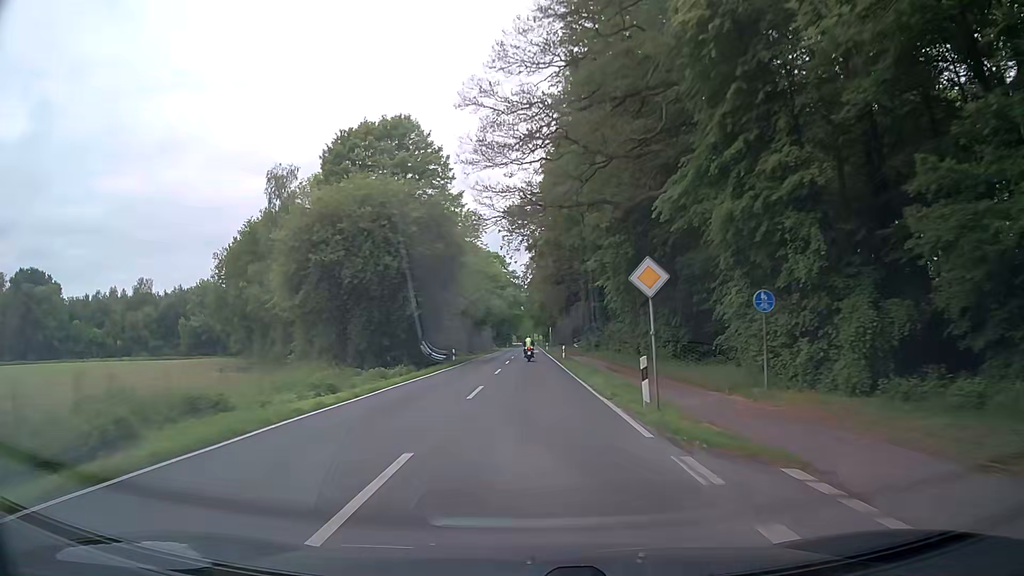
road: secondary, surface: asphalt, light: Day
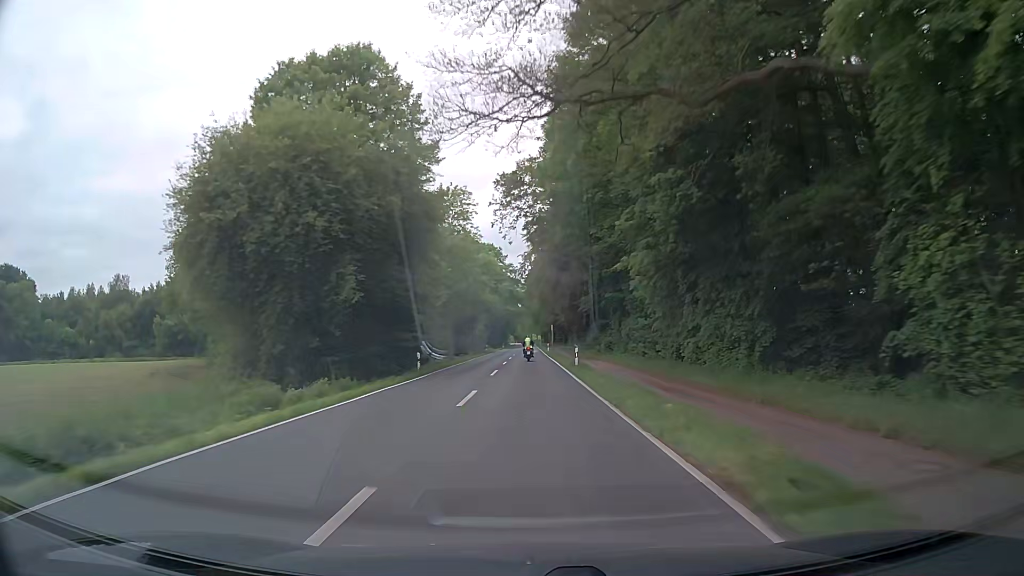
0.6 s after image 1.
(0.0, +14.0) m; 0°
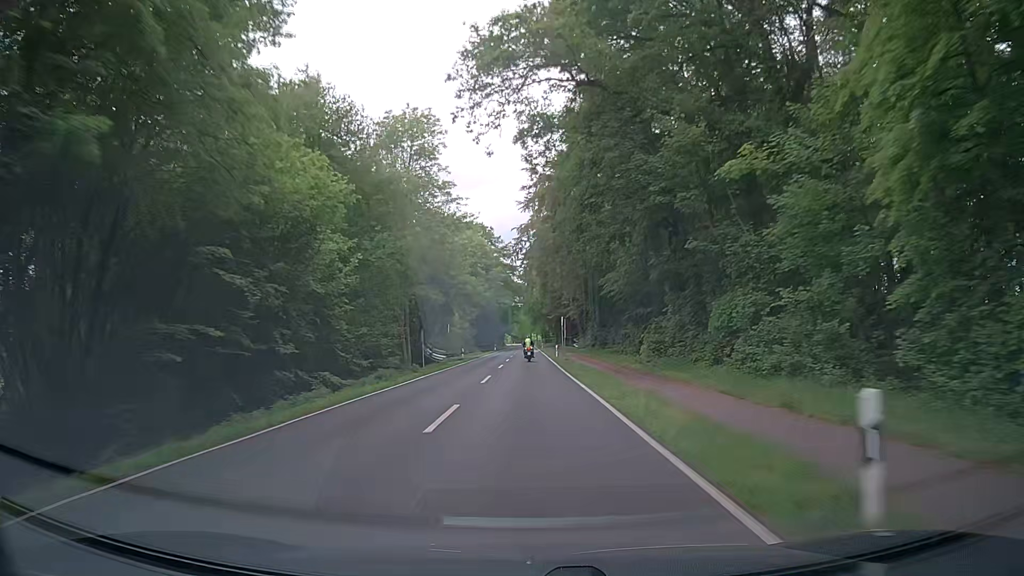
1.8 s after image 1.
(+0.1, +28.0) m; +1°
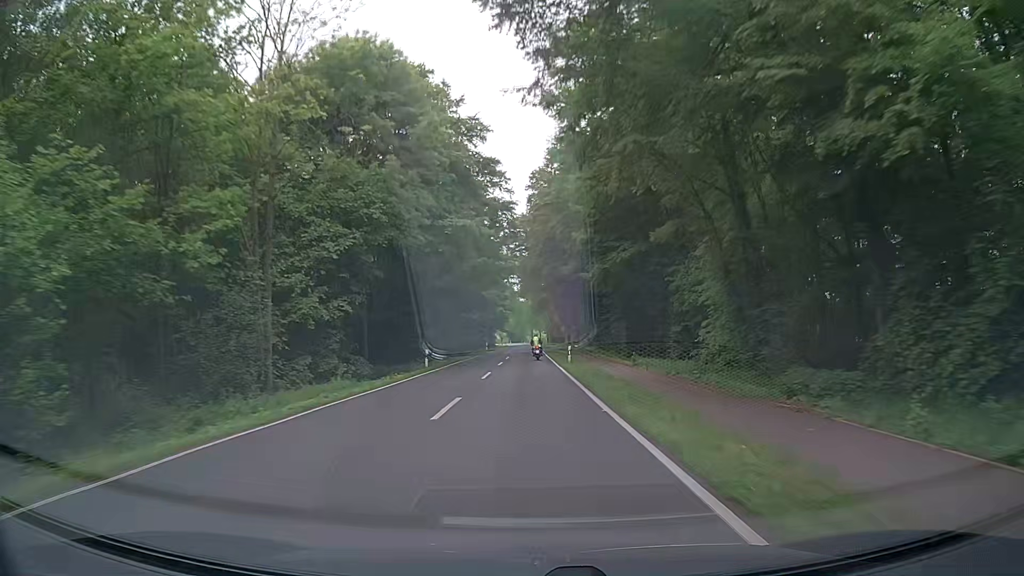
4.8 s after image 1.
(-0.8, +70.7) m; -1°
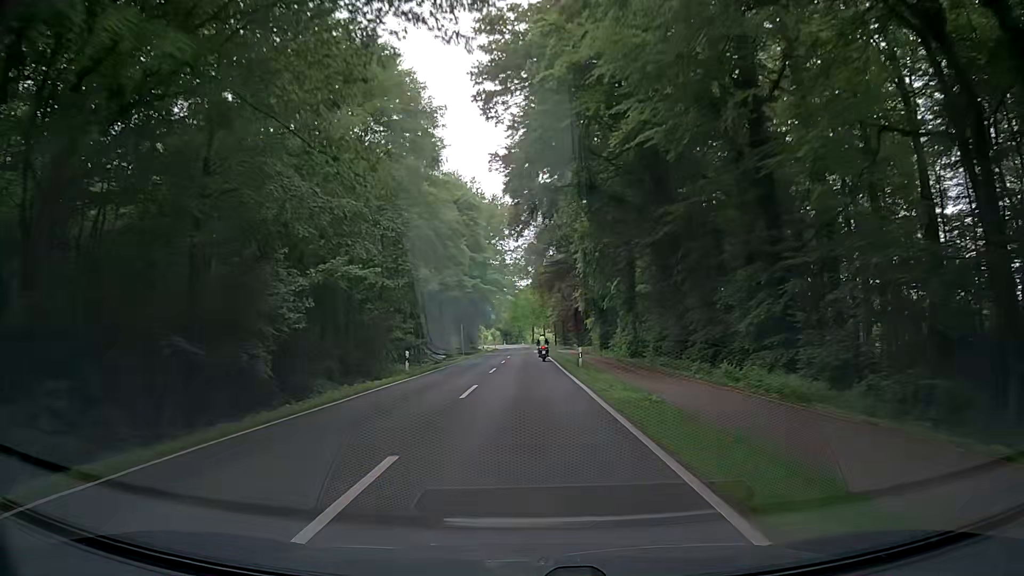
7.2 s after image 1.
(0.0, +55.9) m; 0°
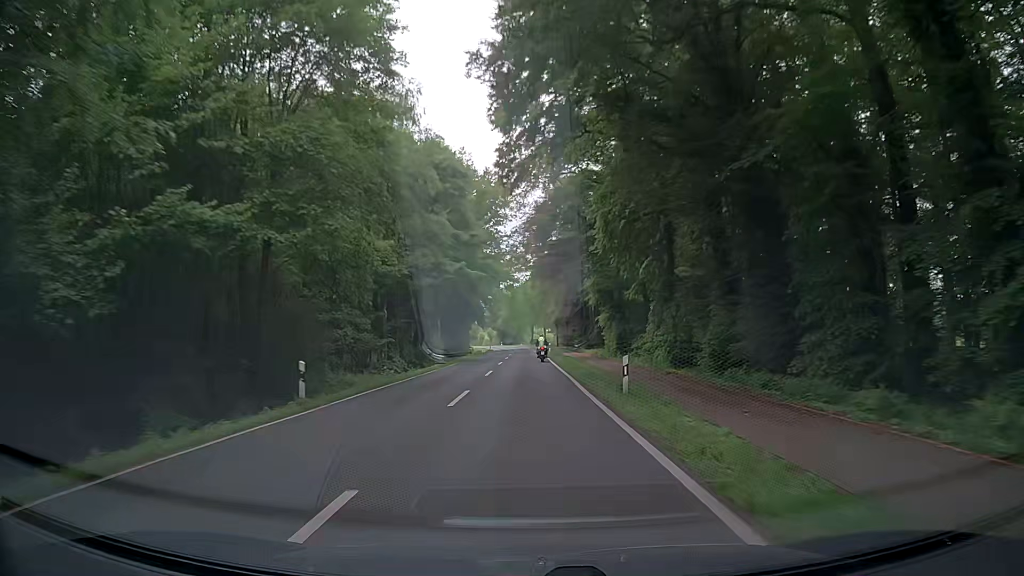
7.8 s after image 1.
(0.0, +13.7) m; 0°
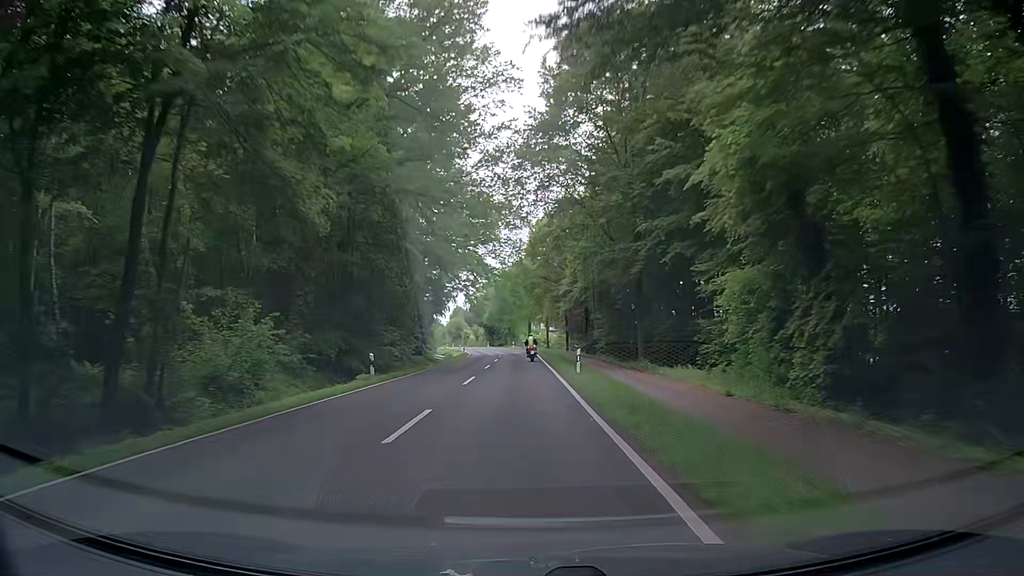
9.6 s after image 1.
(-0.1, +40.9) m; 0°
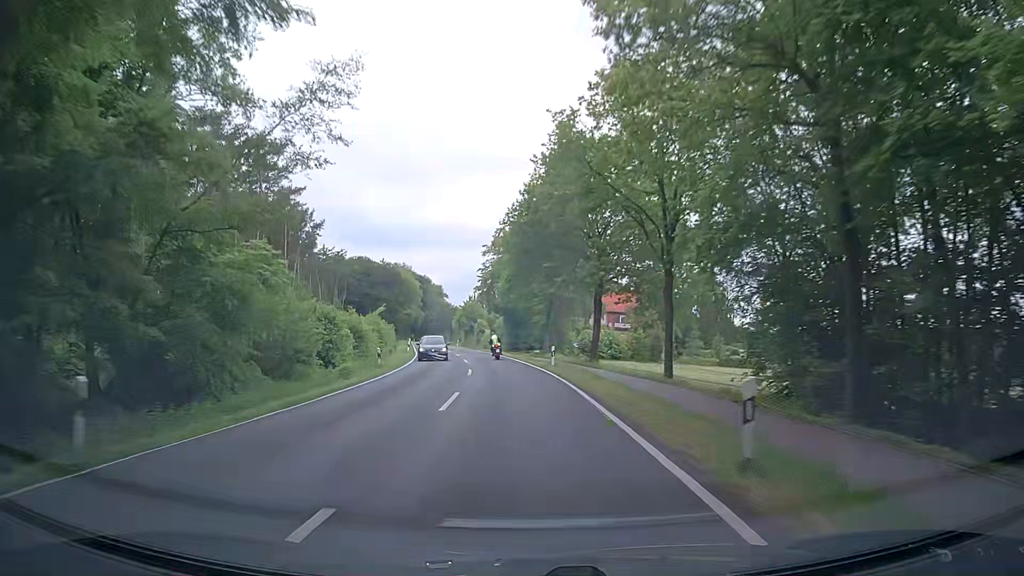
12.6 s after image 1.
(-1.4, +67.8) m; -4°
(0, +10) (-1, +20) (-1, +30) (-2, +40) (-4, +50) (-5, +60) (-7, +70) (-9, +79) (-11, +89) (-12, +99) m
